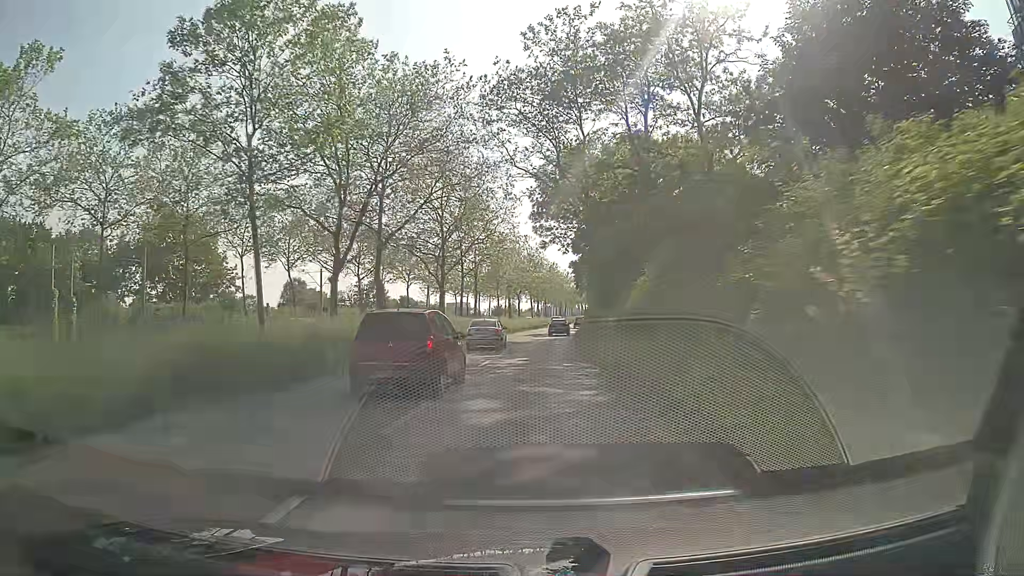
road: secondary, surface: asphalt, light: Day
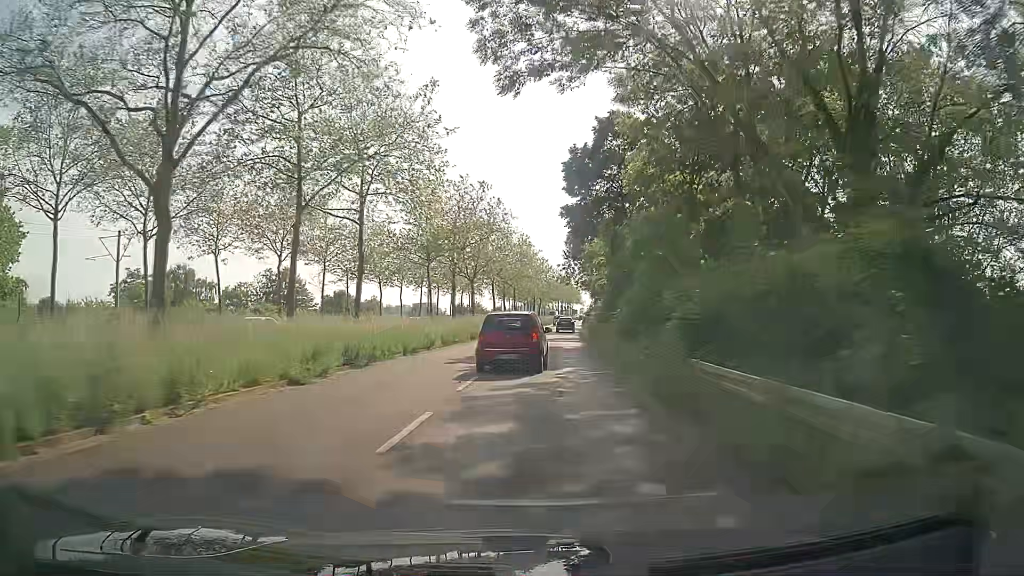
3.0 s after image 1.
(+1.2, +37.3) m; +3°
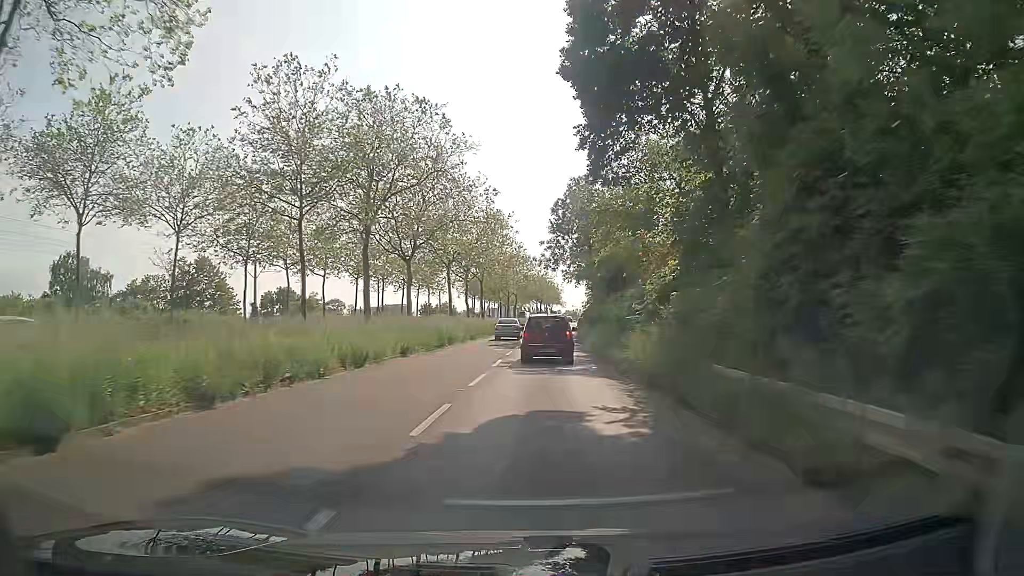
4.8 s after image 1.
(+0.4, +23.1) m; +2°
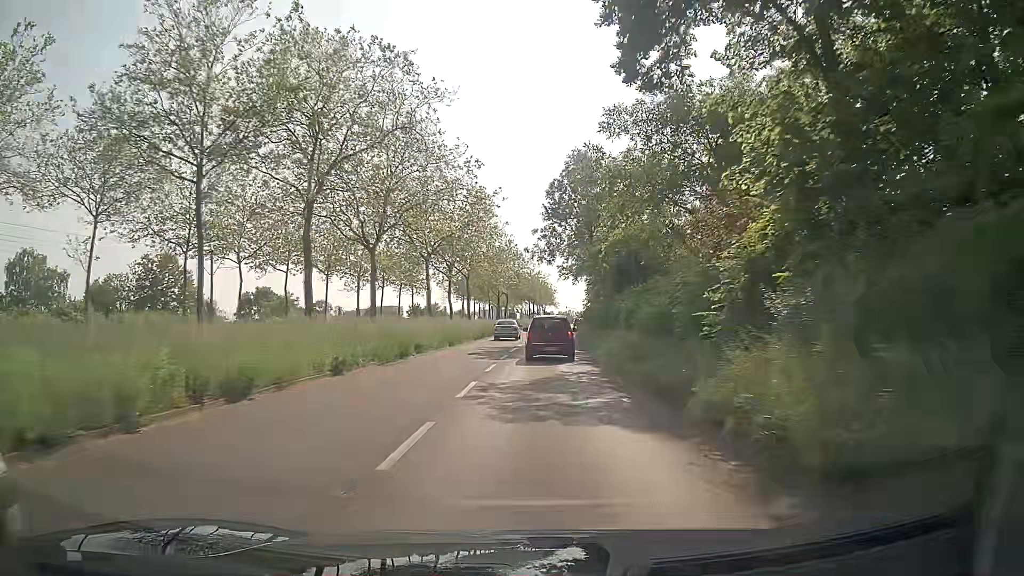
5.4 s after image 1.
(0.0, +7.8) m; 0°
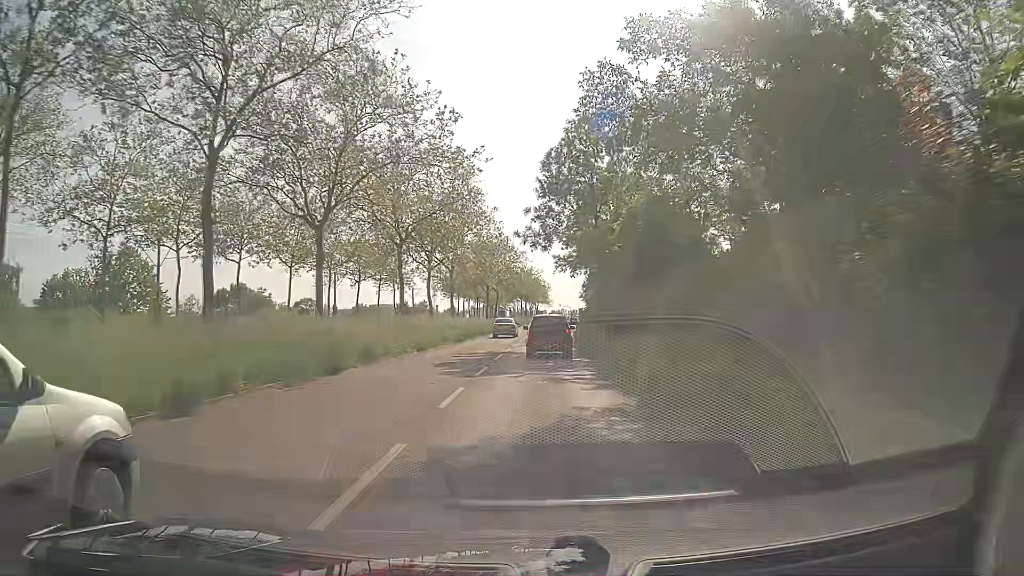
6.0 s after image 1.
(0.0, +7.8) m; 0°
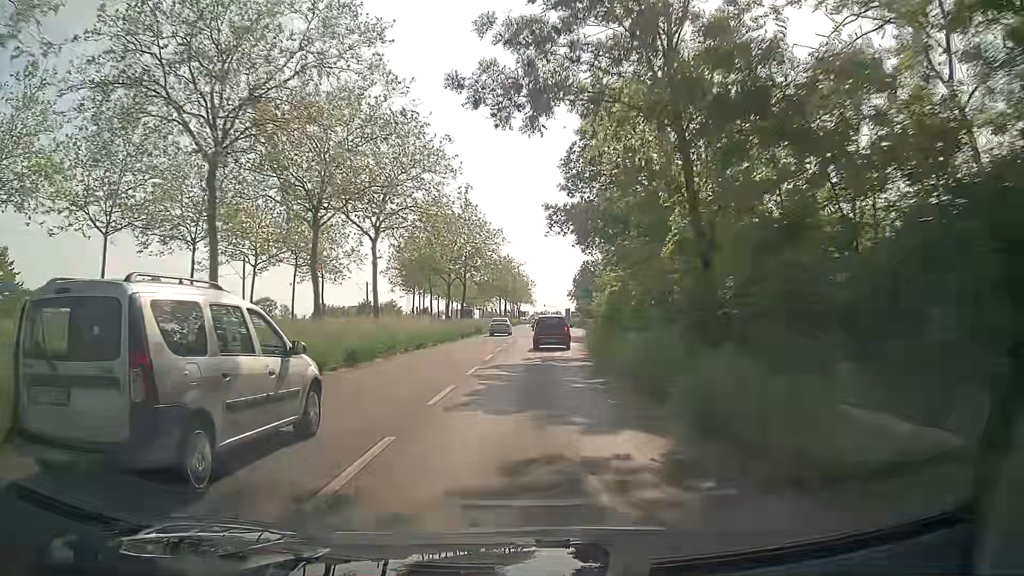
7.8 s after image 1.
(+0.8, +23.7) m; +2°
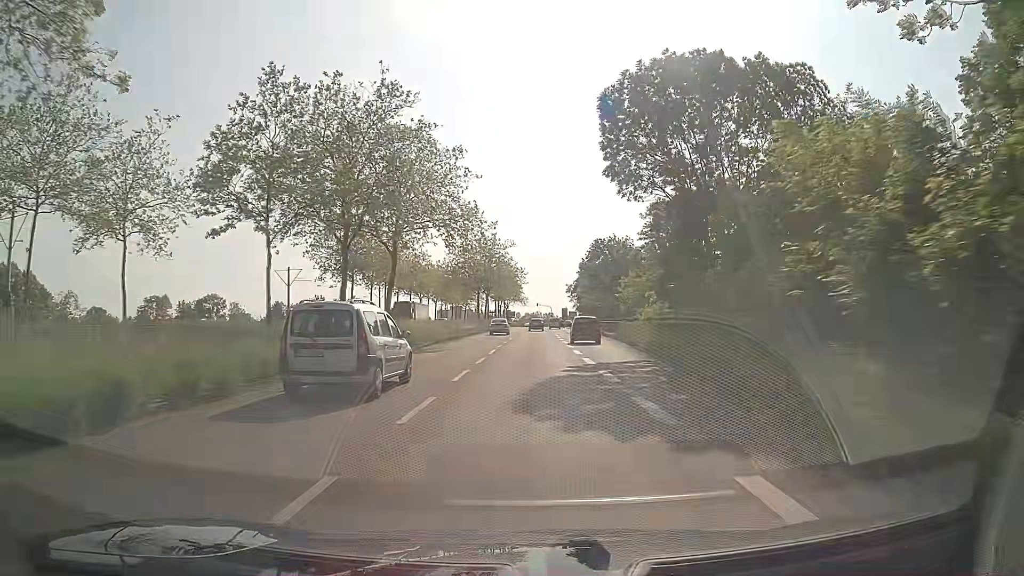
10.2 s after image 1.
(+0.4, +32.1) m; +1°
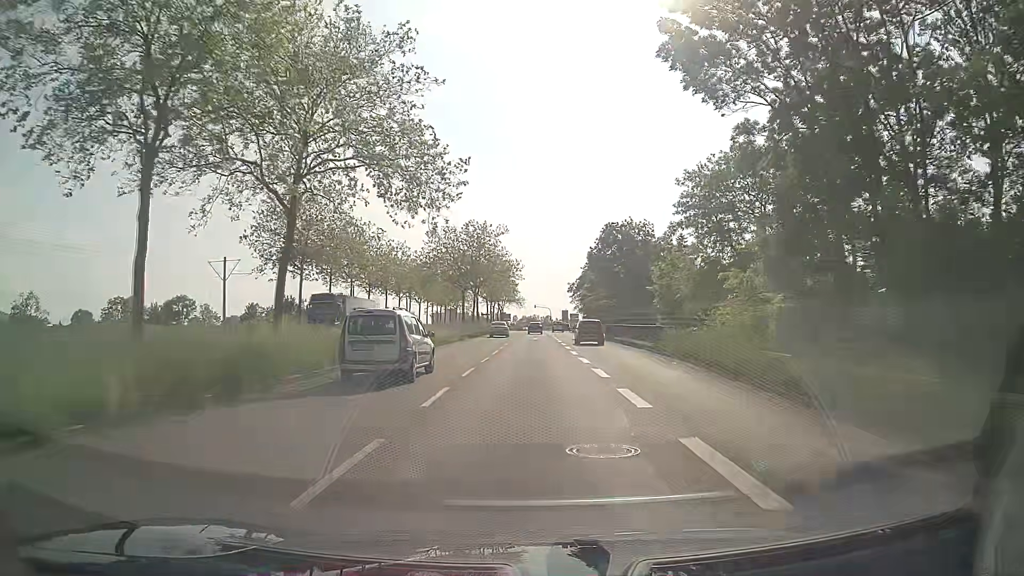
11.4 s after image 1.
(0.0, +16.0) m; 0°
(0, +10) (0, +20) (0, +30) (0, +40) (0, +50) (0, +60) (0, +70) (+1, +80) (+1, +90) (+1, +100) m
